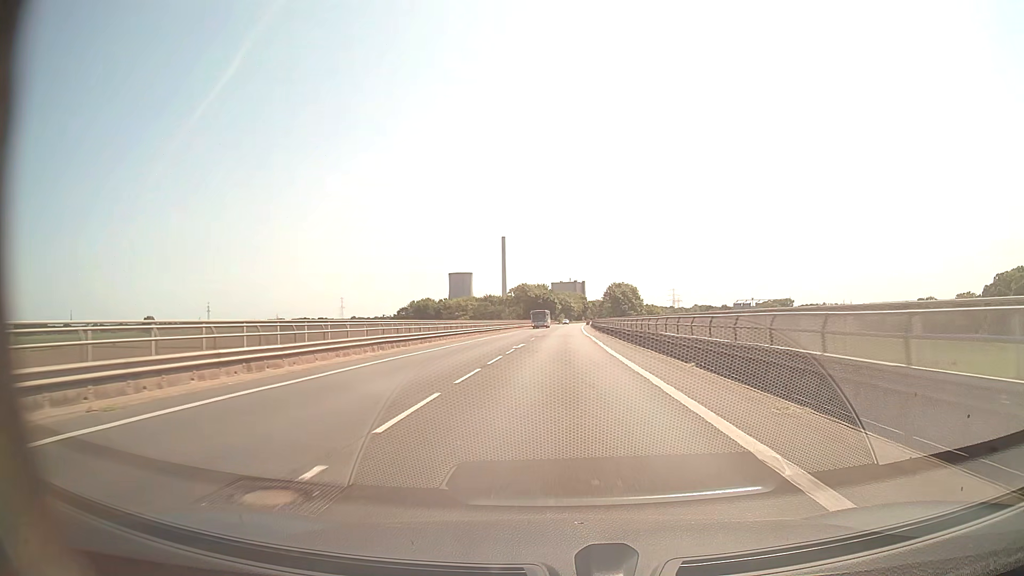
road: secondary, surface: asphalt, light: Day
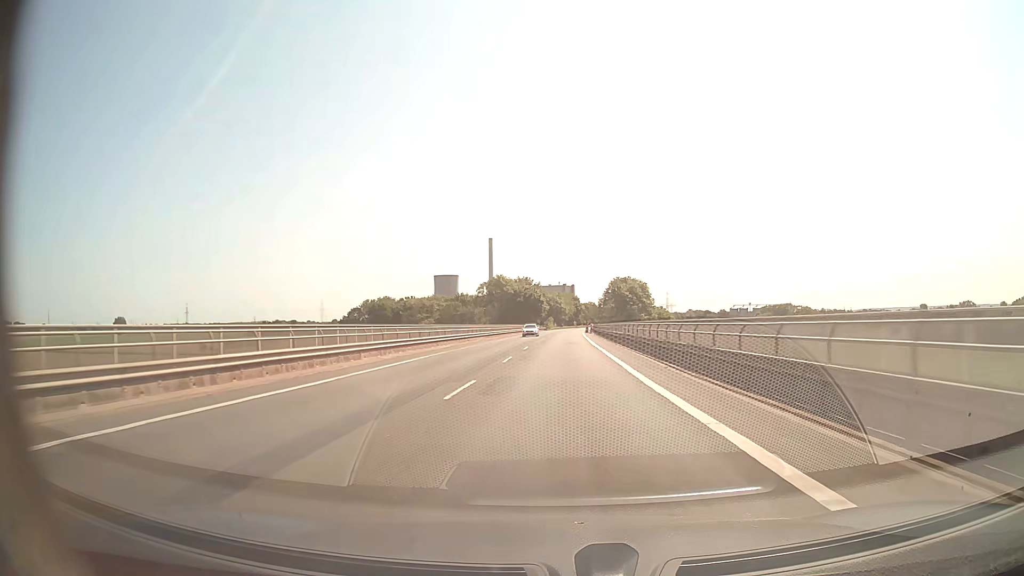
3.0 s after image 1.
(+0.5, +56.4) m; +1°
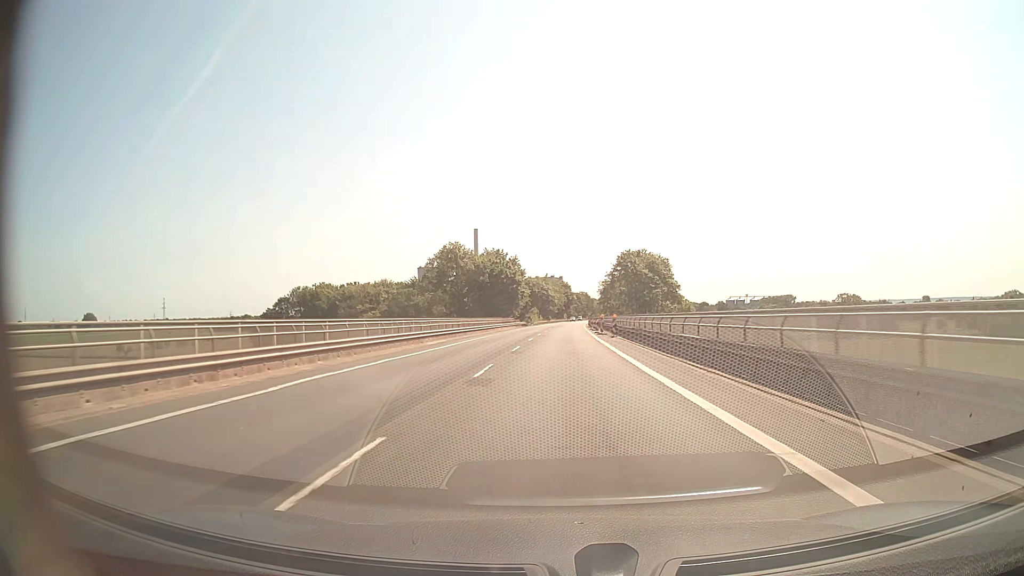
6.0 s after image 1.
(+0.4, +56.4) m; +1°
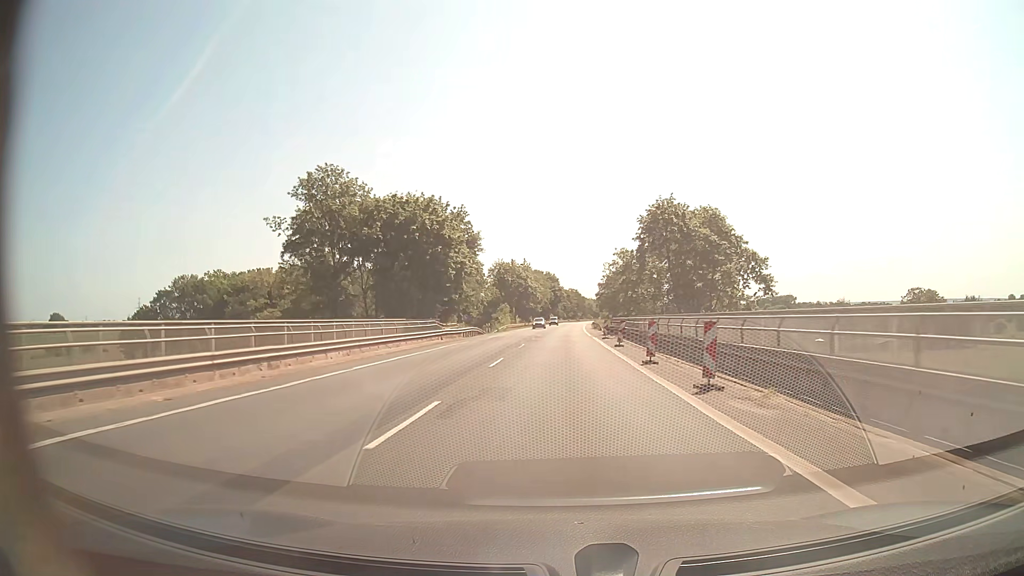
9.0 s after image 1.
(+0.6, +56.3) m; +1°
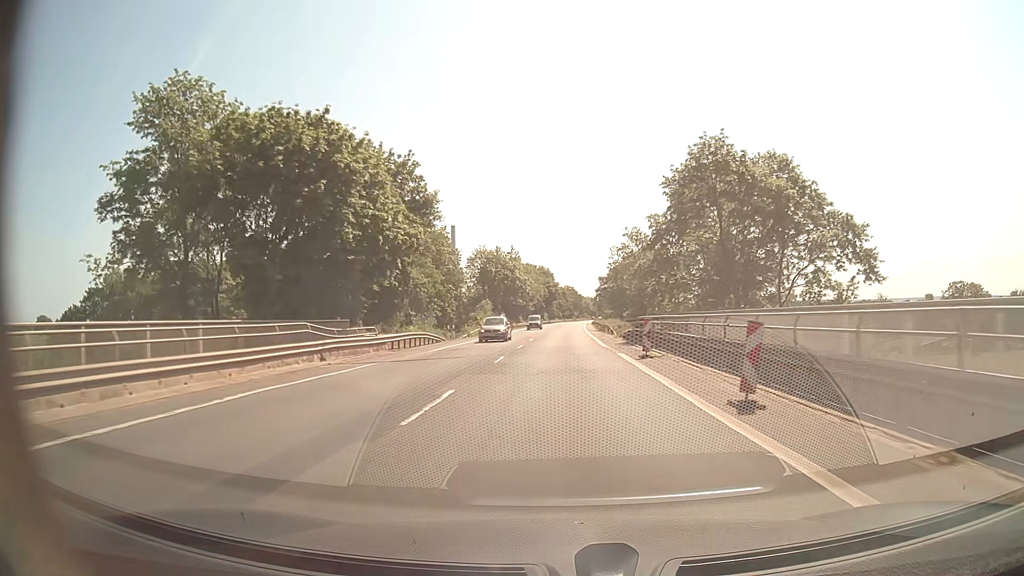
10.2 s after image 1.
(0.0, +22.5) m; 0°
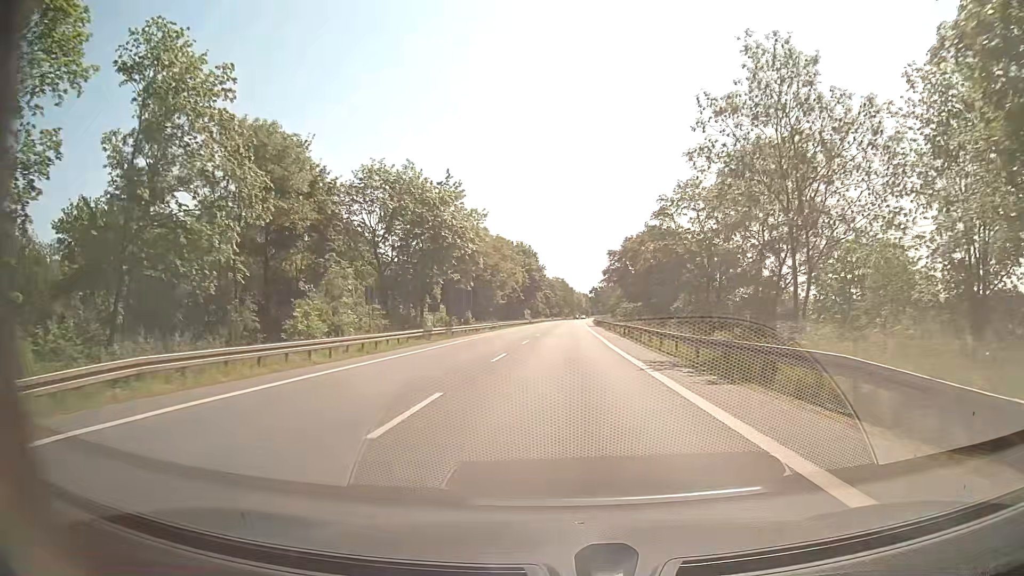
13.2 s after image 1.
(+0.5, +56.3) m; +1°
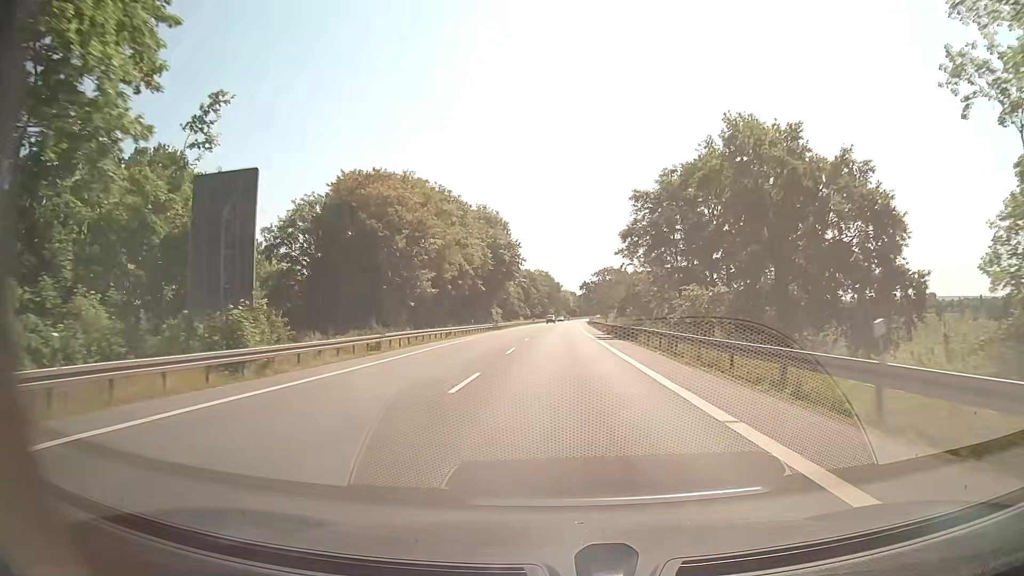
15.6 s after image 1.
(+0.3, +45.0) m; +1°
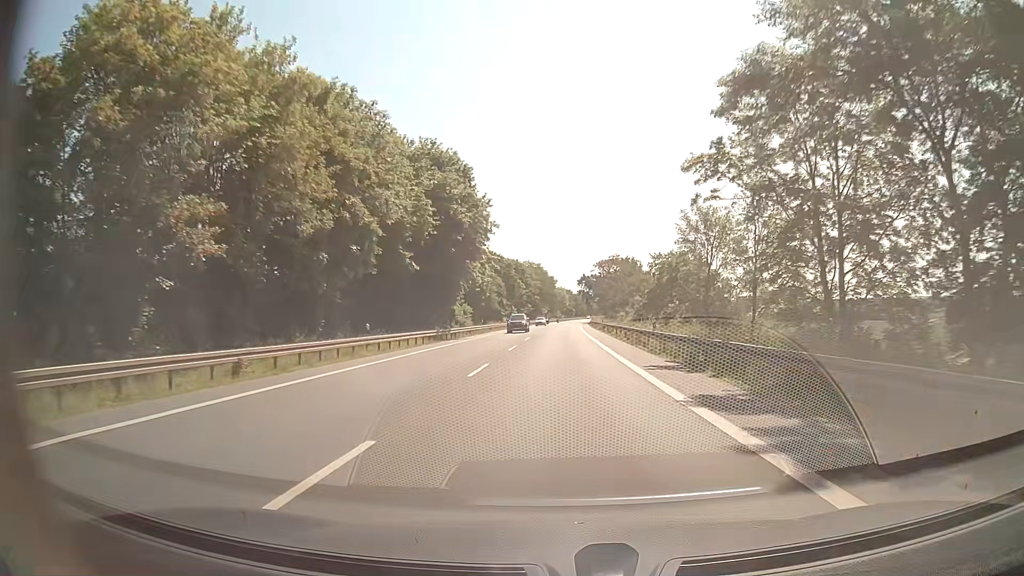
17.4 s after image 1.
(+0.1, +33.8) m; 0°
(0, +10) (0, +20) (0, +30) (0, +40) (+1, +50) (+1, +60) (+1, +70) (+1, +80) (+1, +90) (+2, +100) m
